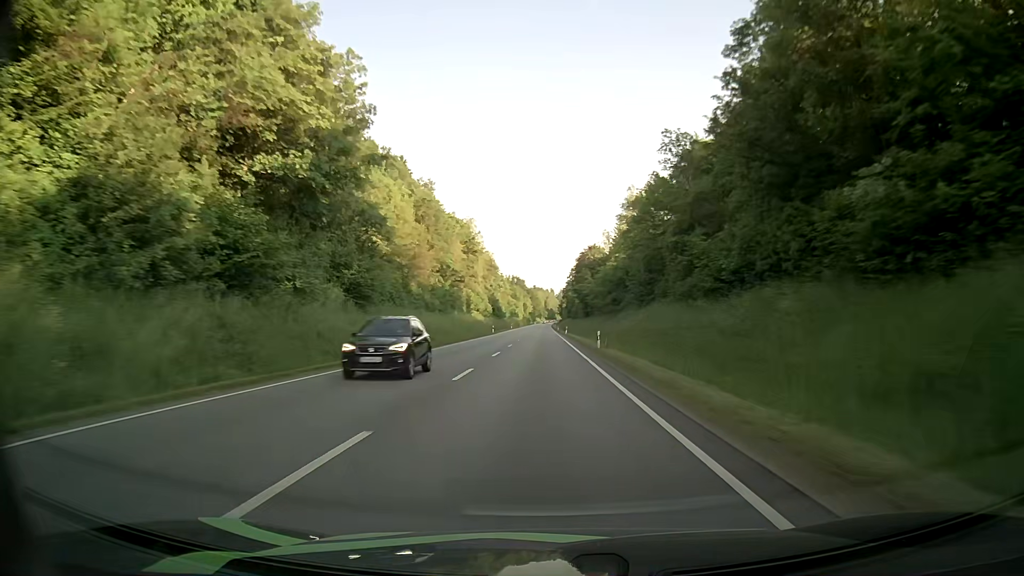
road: primary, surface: asphalt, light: Day
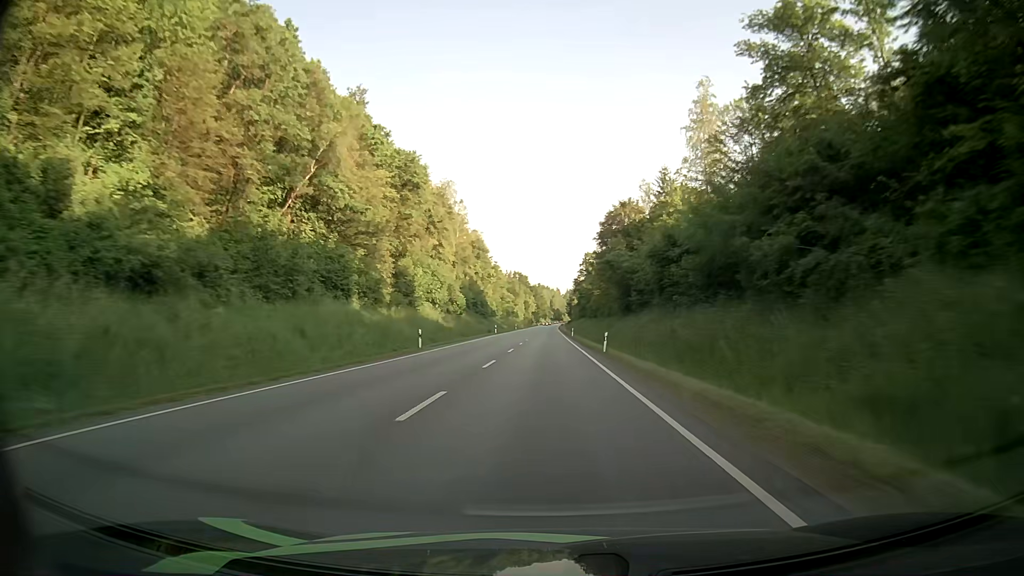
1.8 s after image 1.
(-0.3, +54.7) m; -1°
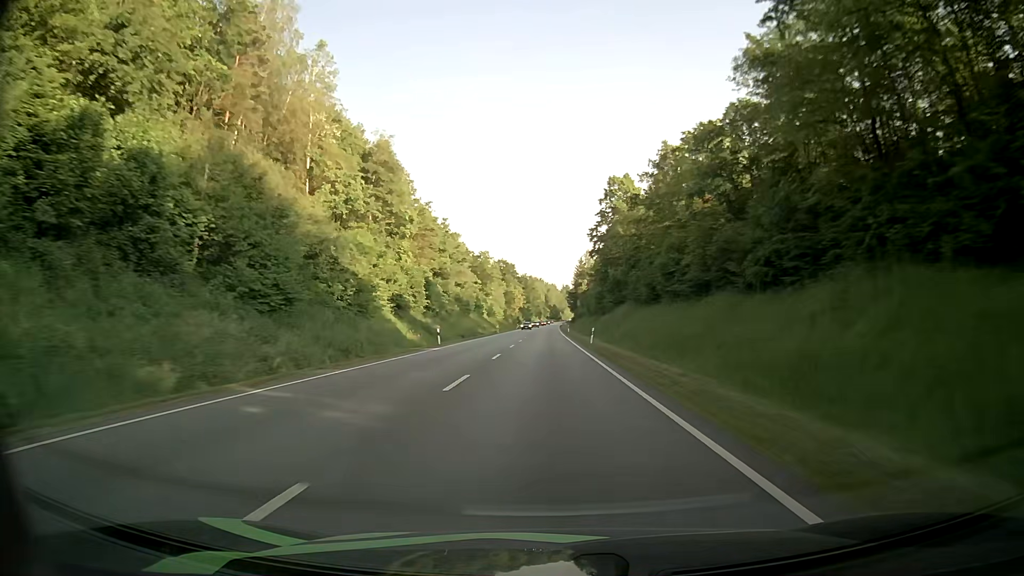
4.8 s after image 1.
(+0.4, +91.7) m; 0°
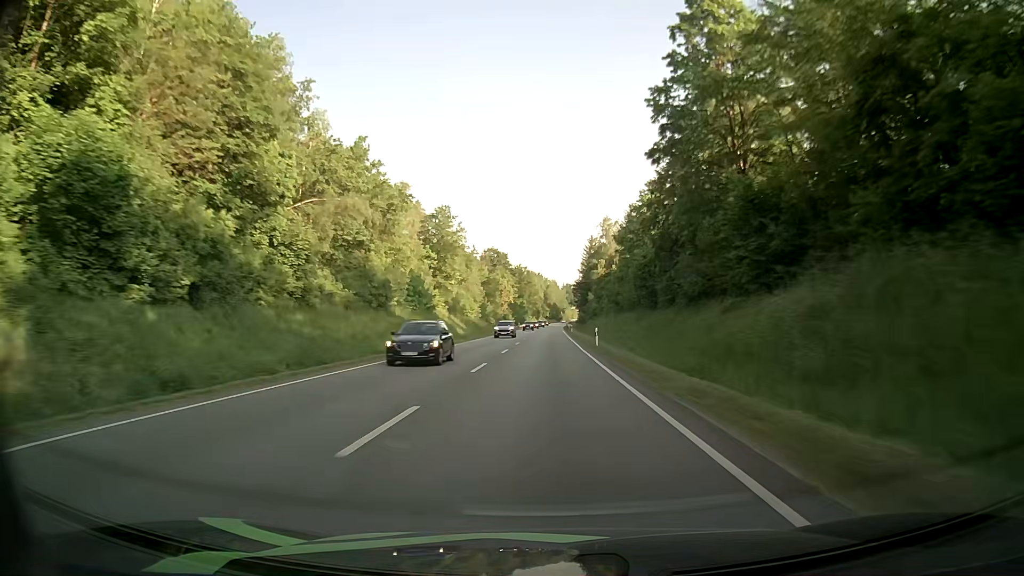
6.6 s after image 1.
(0.0, +54.4) m; 0°
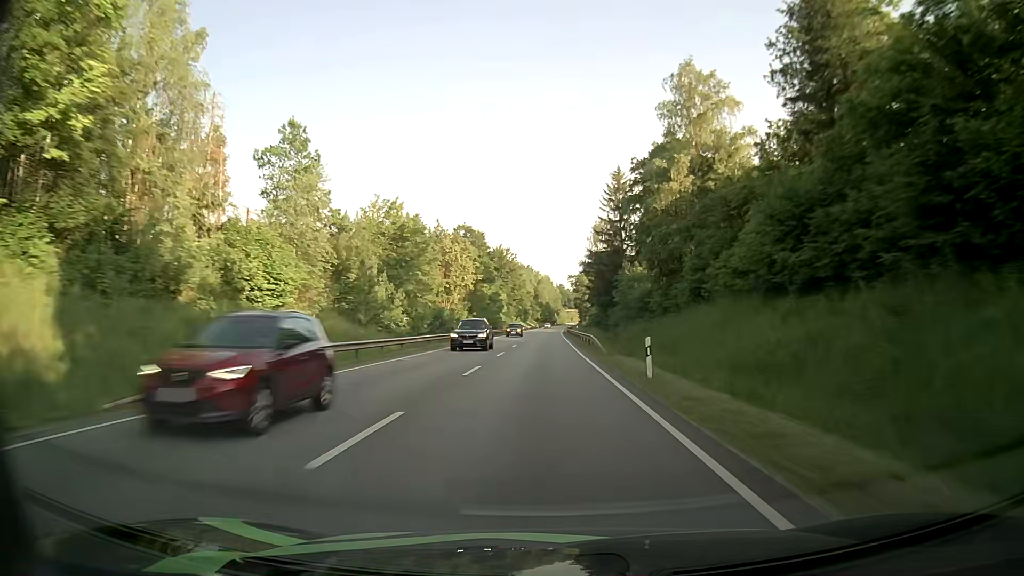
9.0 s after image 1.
(+0.3, +72.4) m; +1°
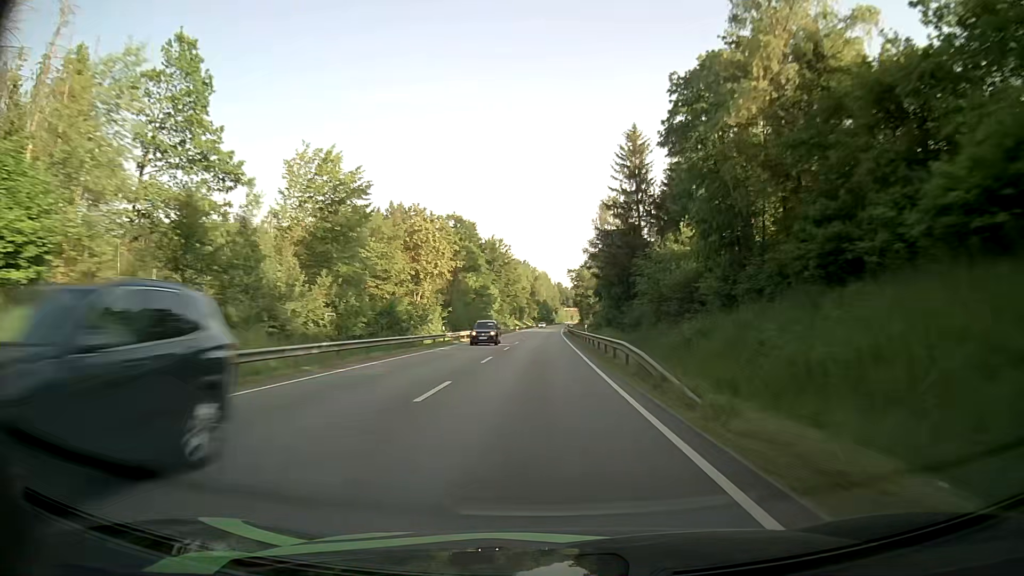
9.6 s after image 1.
(+0.1, +18.3) m; 0°
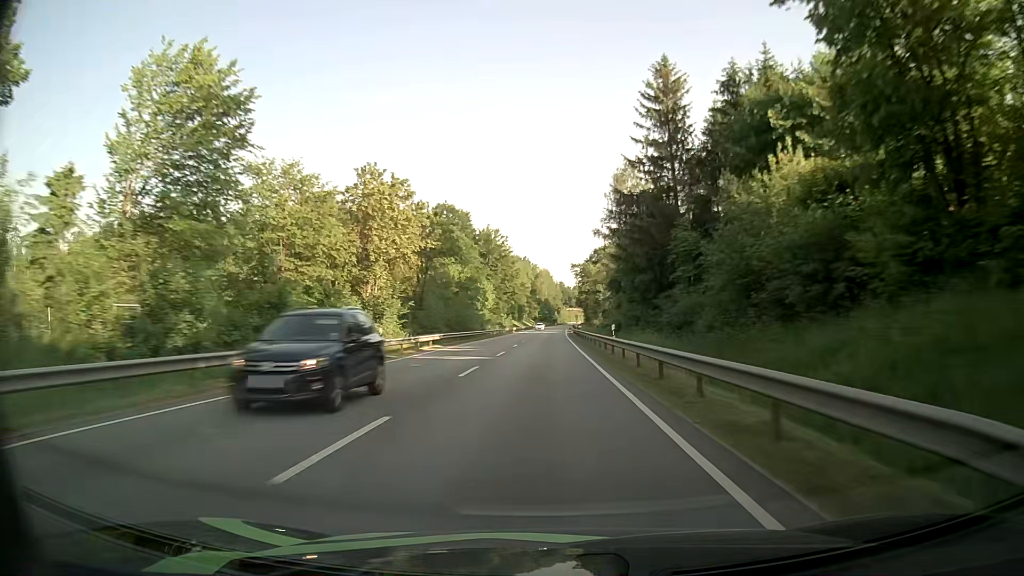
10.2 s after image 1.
(0.0, +18.5) m; 0°
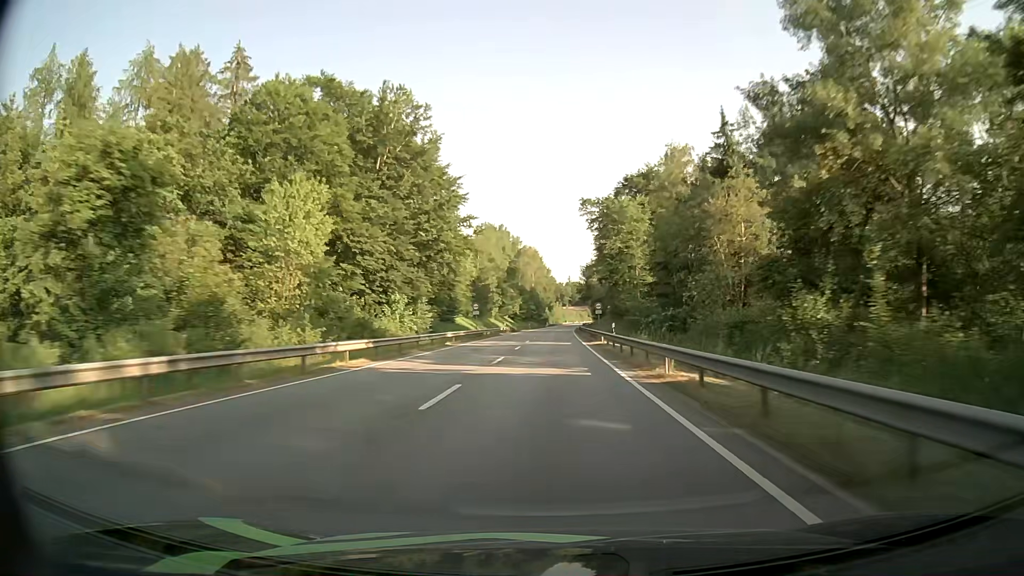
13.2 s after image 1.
(+0.5, +90.5) m; +1°
(0, +10) (0, +20) (0, +30) (0, +40) (+1, +50) (+1, +60) (+1, +70) (+1, +80) (+2, +90) (+2, +100) m
